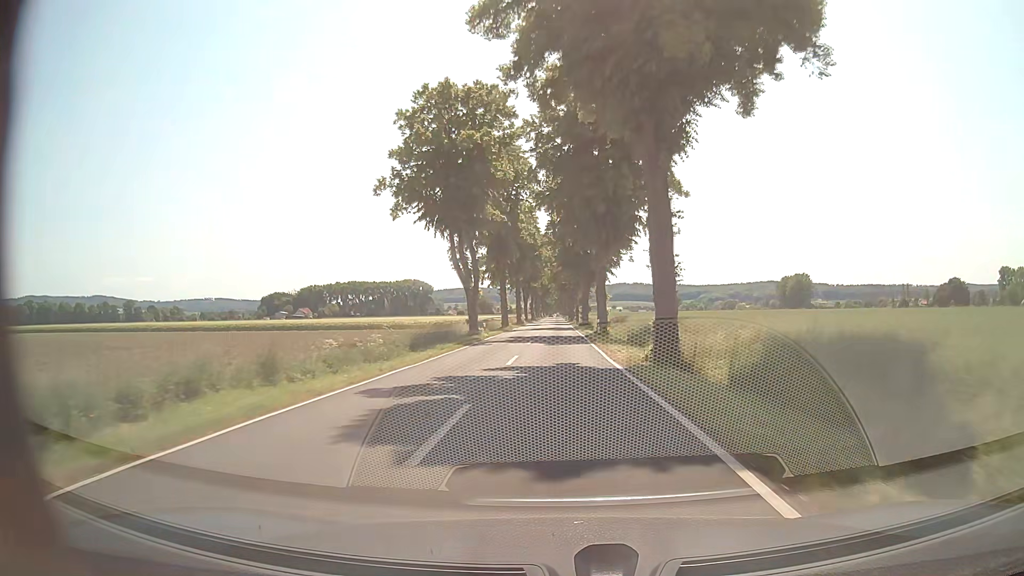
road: tertiary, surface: asphalt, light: Day
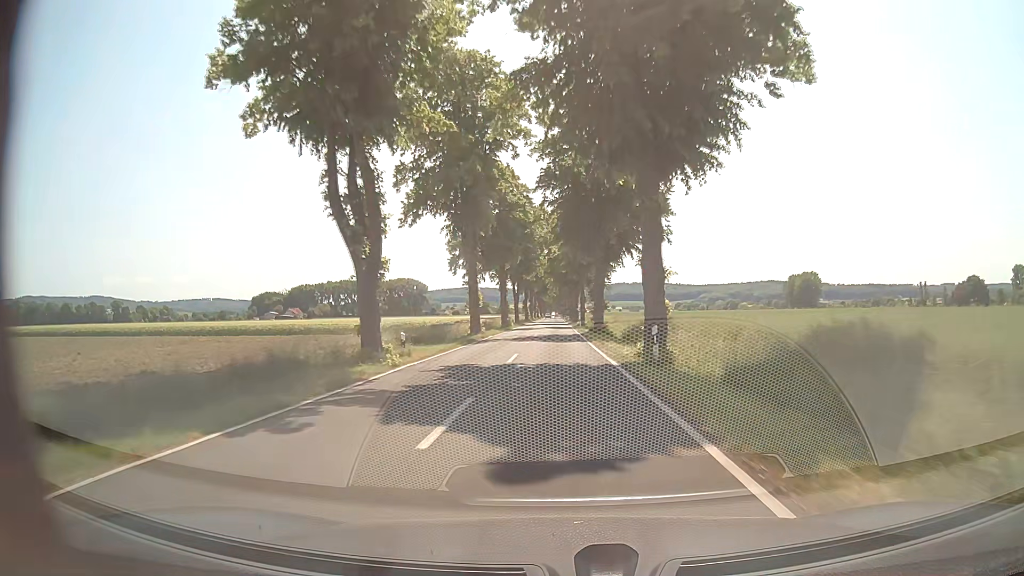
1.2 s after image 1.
(0.0, +24.0) m; 0°
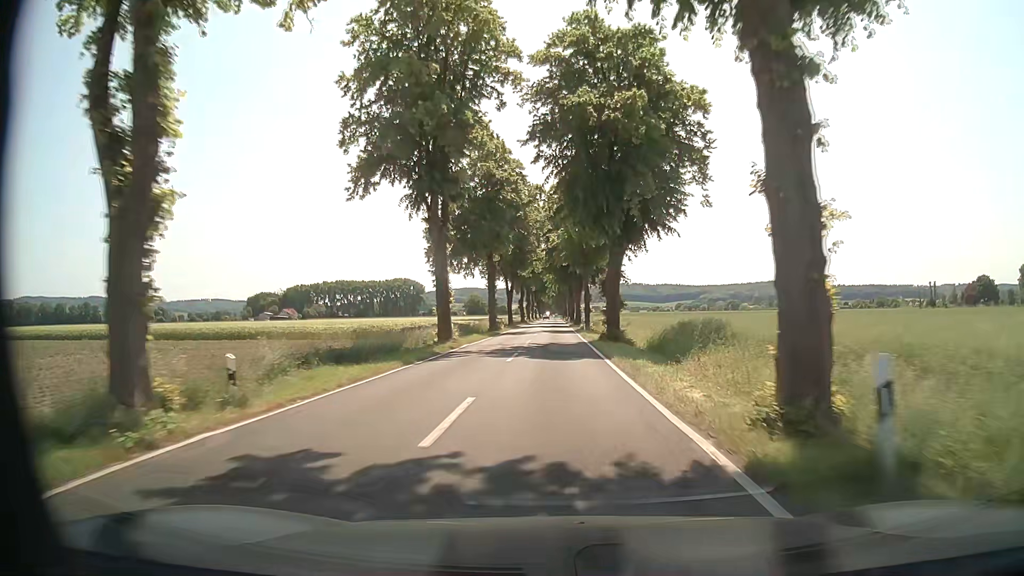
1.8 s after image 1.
(0.0, +12.0) m; 0°
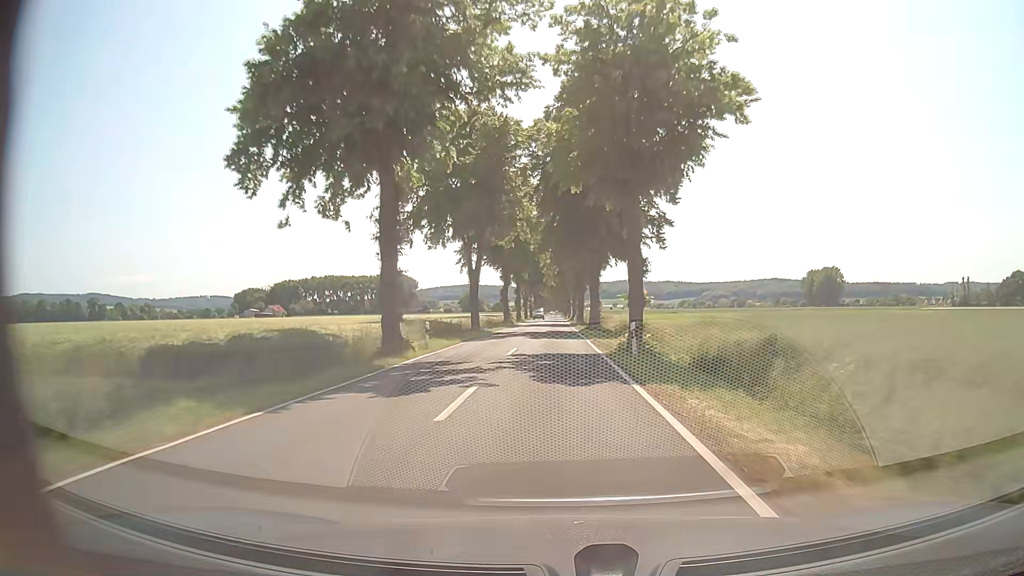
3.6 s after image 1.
(-0.1, +35.9) m; 0°
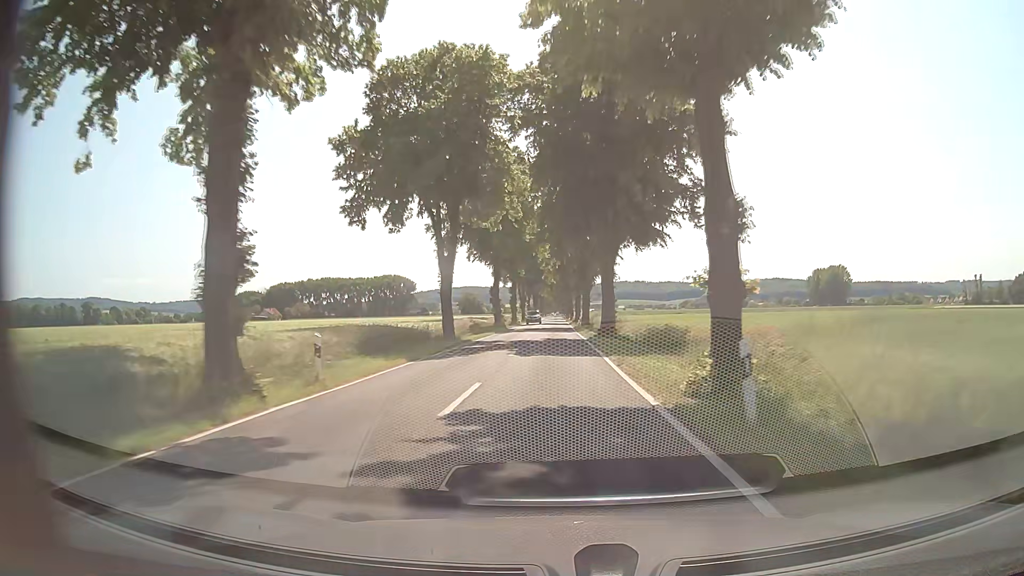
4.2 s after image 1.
(-0.1, +11.9) m; 0°
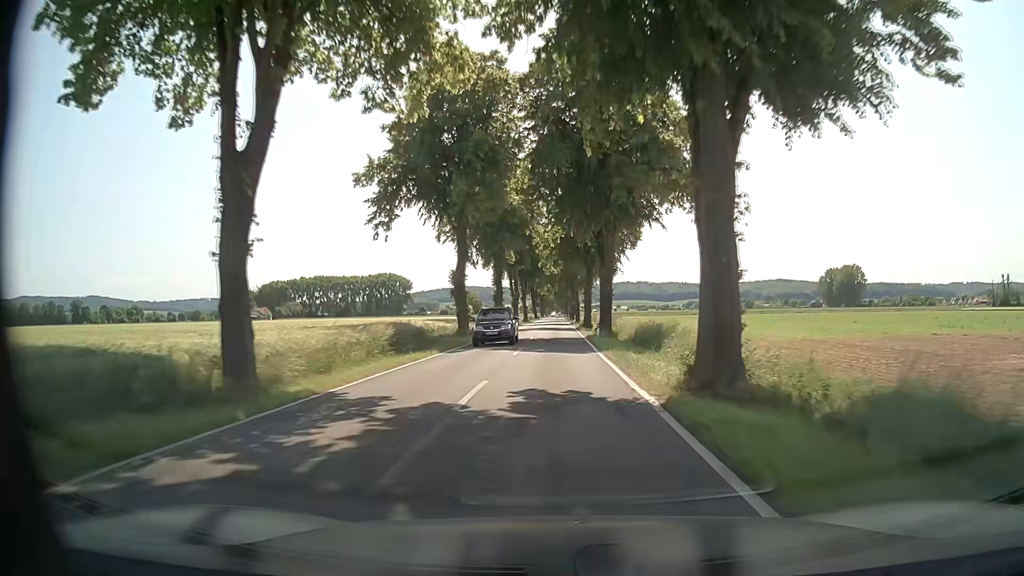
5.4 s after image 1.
(0.0, +23.8) m; 0°
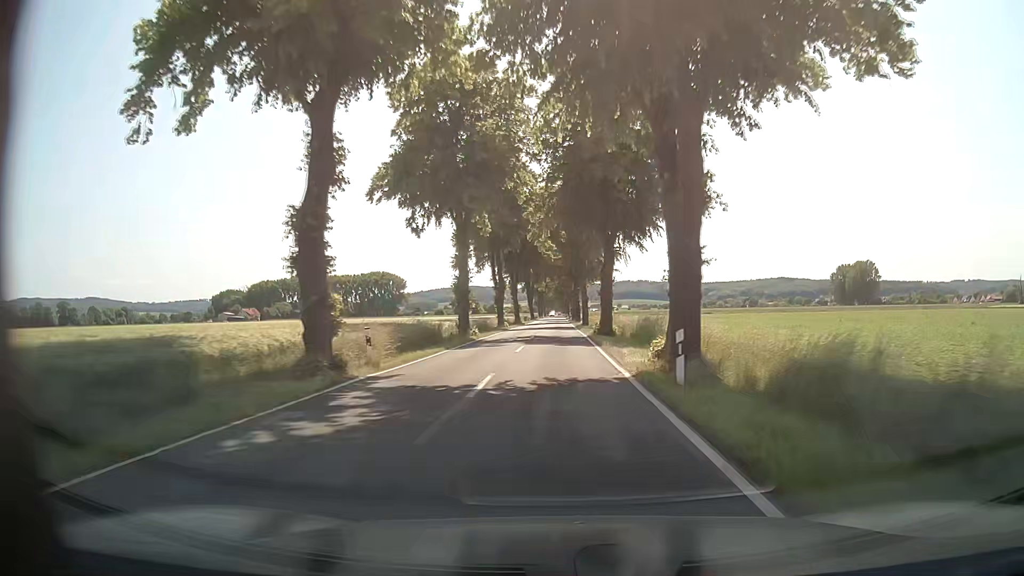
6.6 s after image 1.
(0.0, +23.8) m; 0°
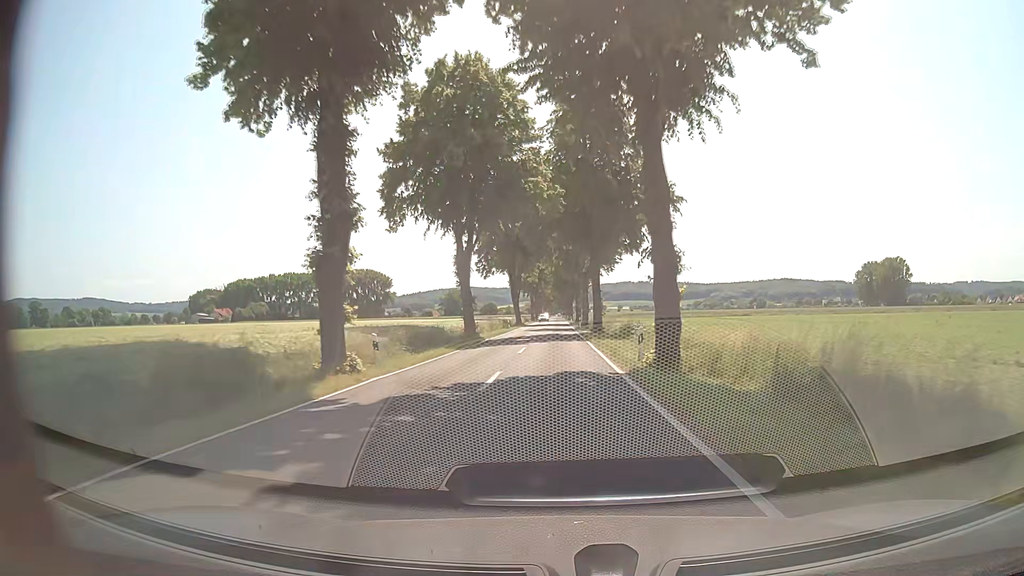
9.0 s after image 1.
(+0.1, +47.4) m; 0°
(0, +10) (0, +20) (0, +30) (0, +40) (0, +50) (0, +60) (0, +70) (0, +80) (0, +90) (0, +100) m
